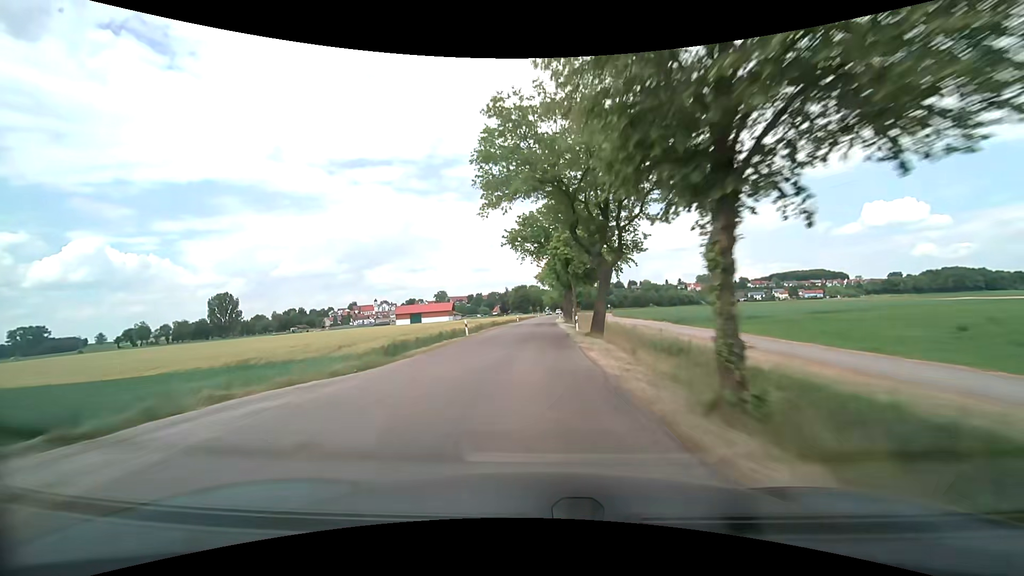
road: unclassified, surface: asphalt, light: Day
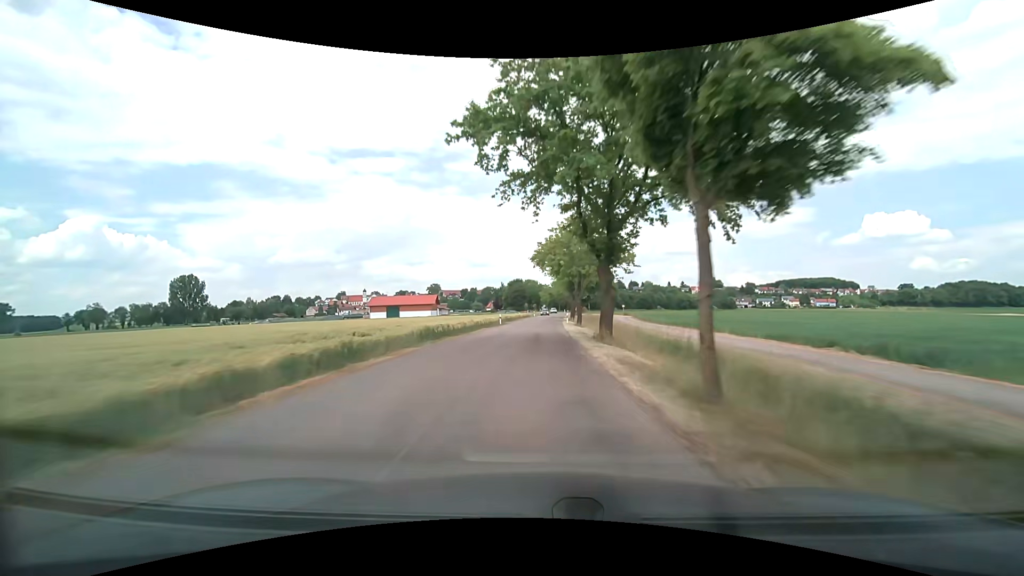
(+0.1, +30.5) m; +1°
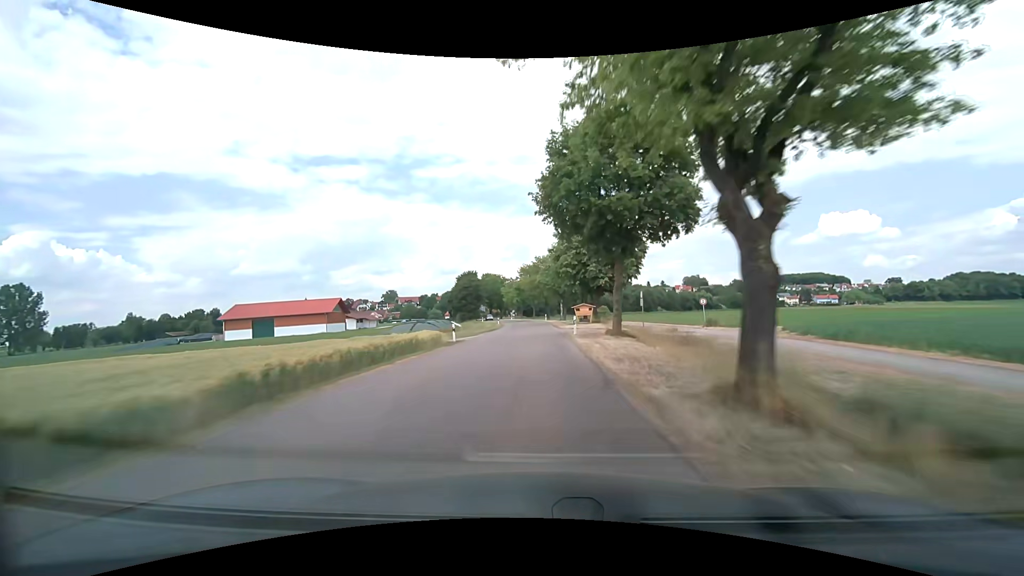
(+2.0, +73.8) m; +3°
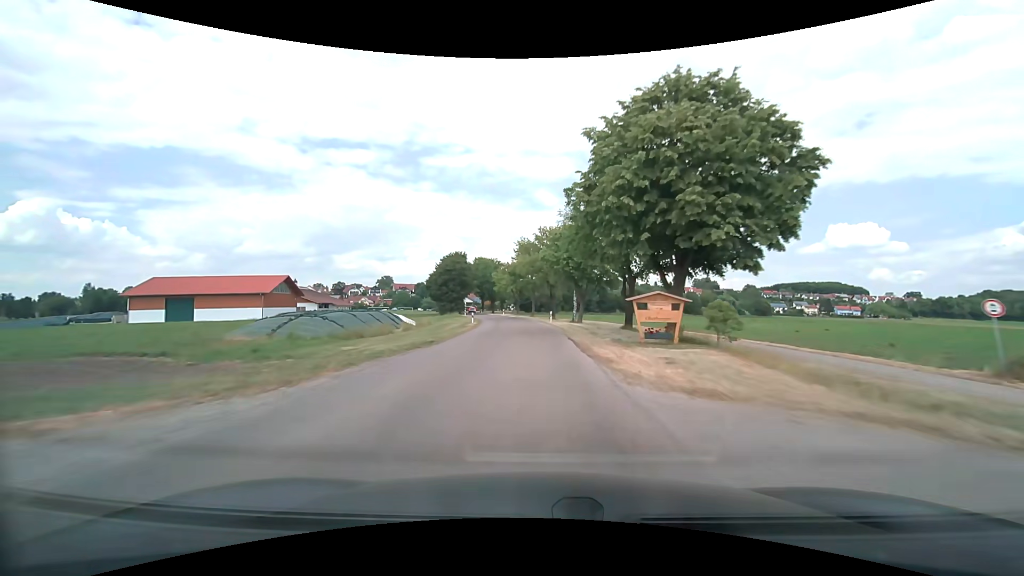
(+0.1, +28.9) m; 0°
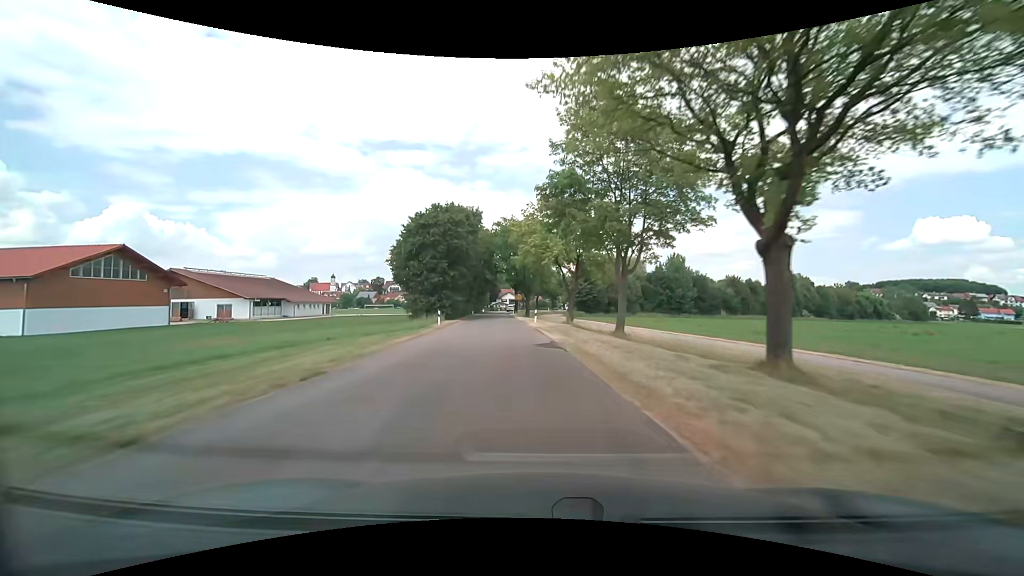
(-1.8, +54.6) m; -6°
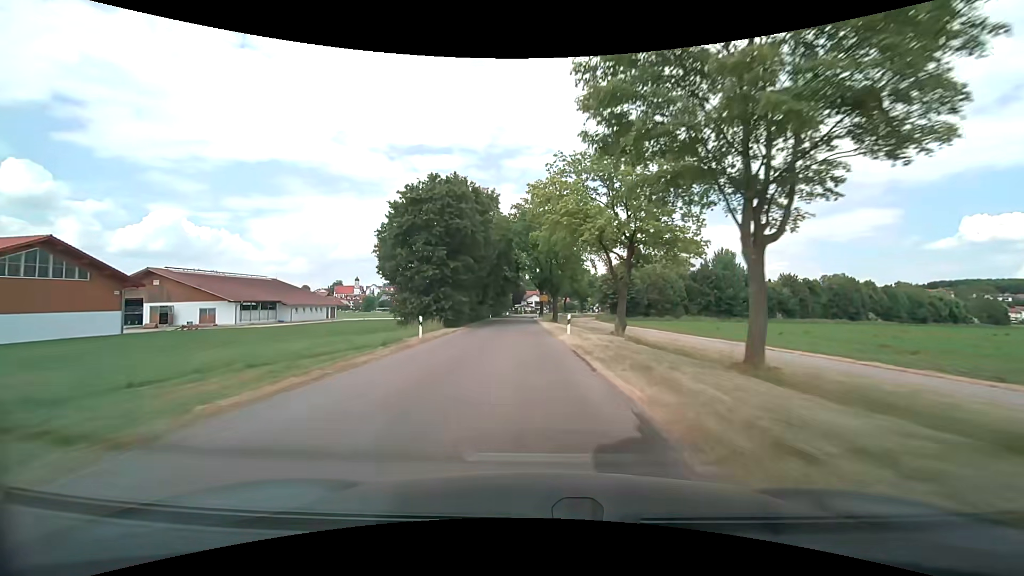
(-0.4, +12.5) m; -3°
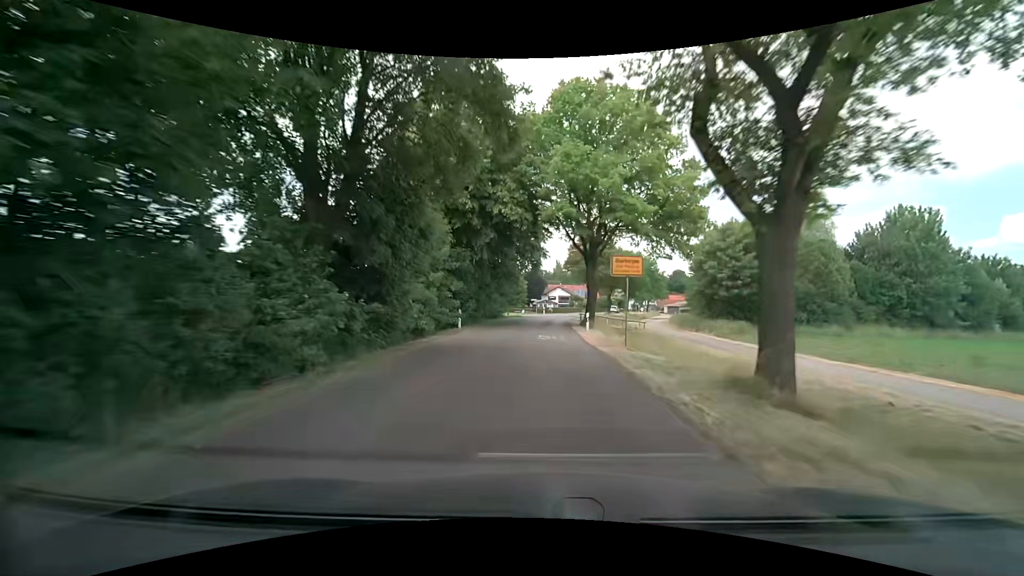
(-1.7, +44.1) m; -3°
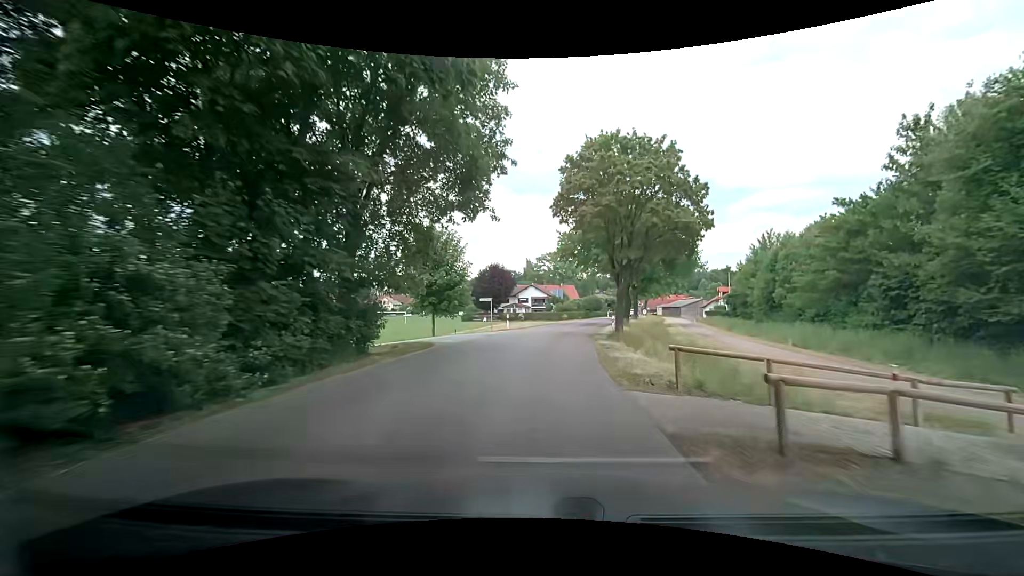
(+0.9, +37.7) m; +3°
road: residential
(0, +10) (+1, +20) (+2, +30) (+4, +40) (+6, +50) (+8, +59) (+10, +69) (+13, +79) (+15, +88) (+17, +98) m
